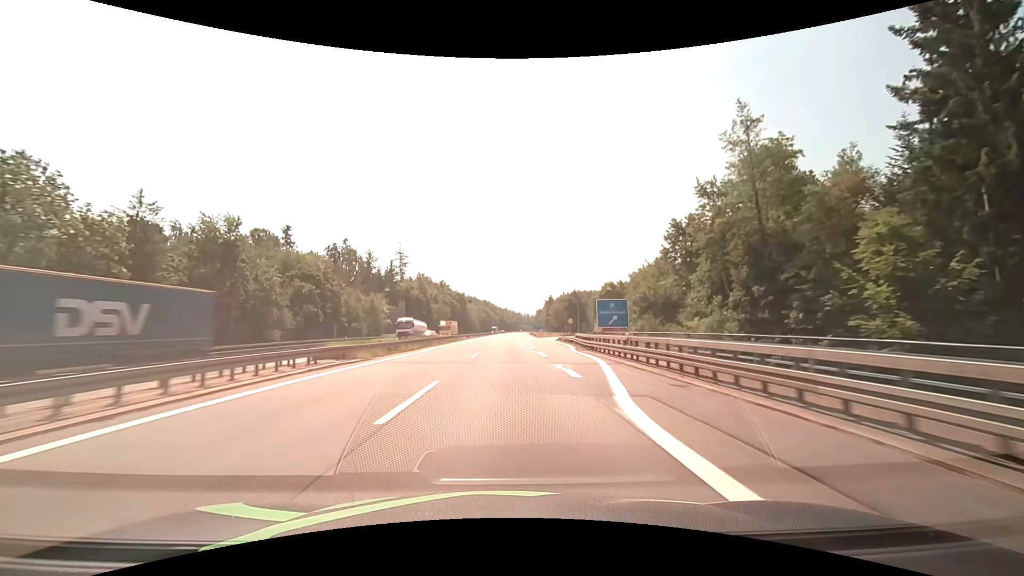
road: motorway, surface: asphalt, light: Day
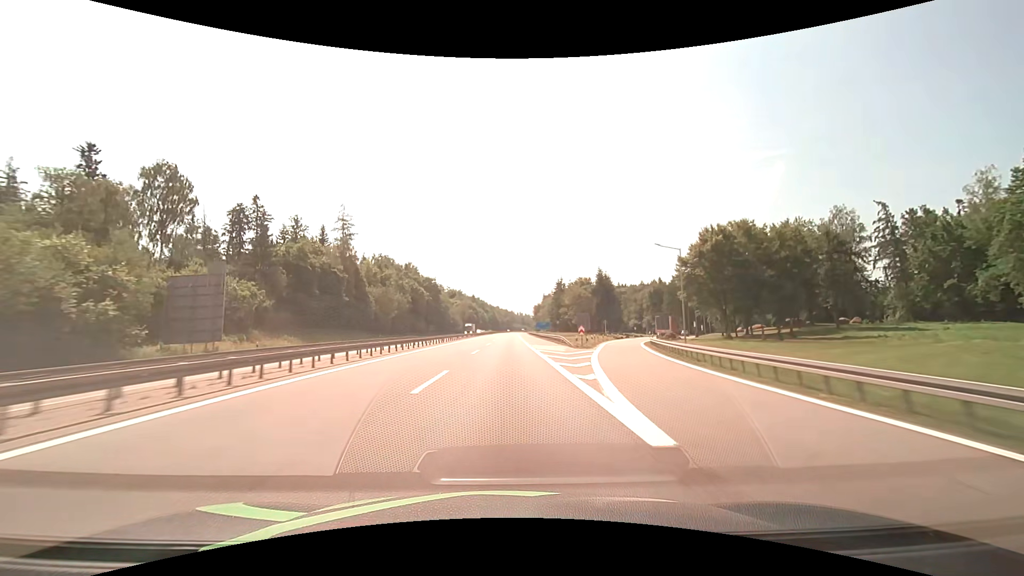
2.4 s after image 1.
(+0.5, +69.2) m; +1°
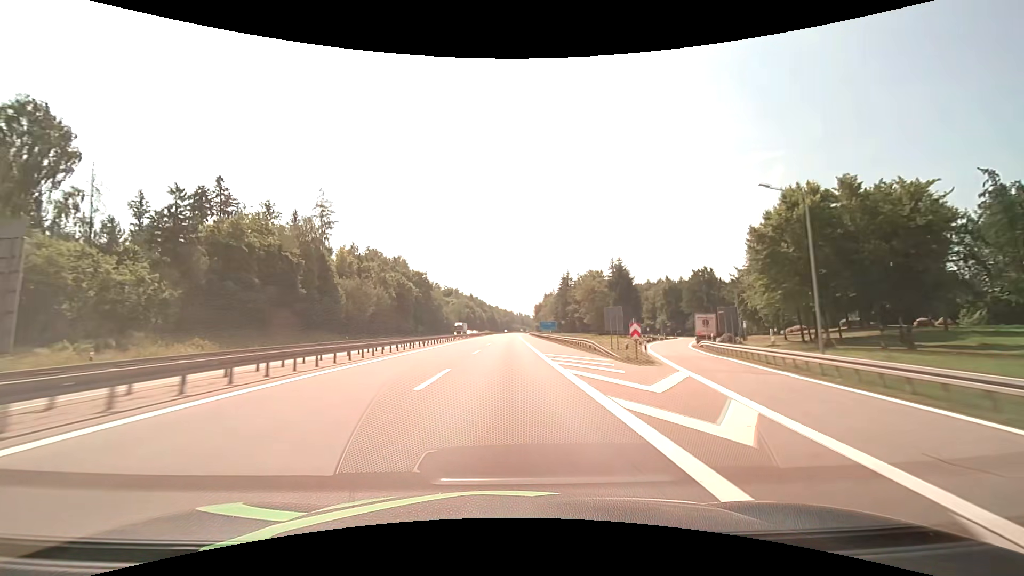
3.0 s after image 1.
(0.0, +17.9) m; 0°
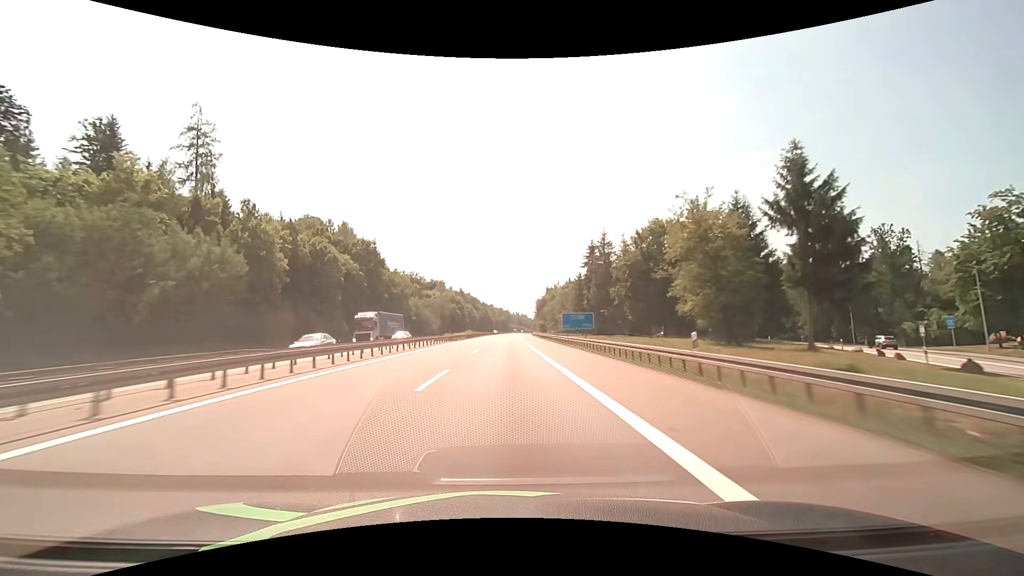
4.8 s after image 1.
(+0.2, +54.7) m; 0°
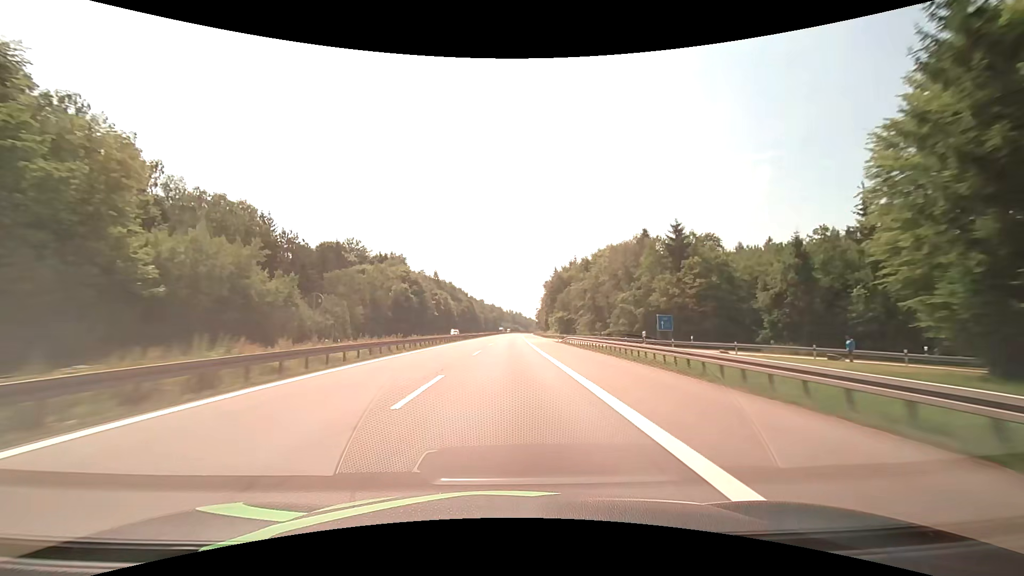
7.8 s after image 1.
(+0.5, +93.3) m; +1°
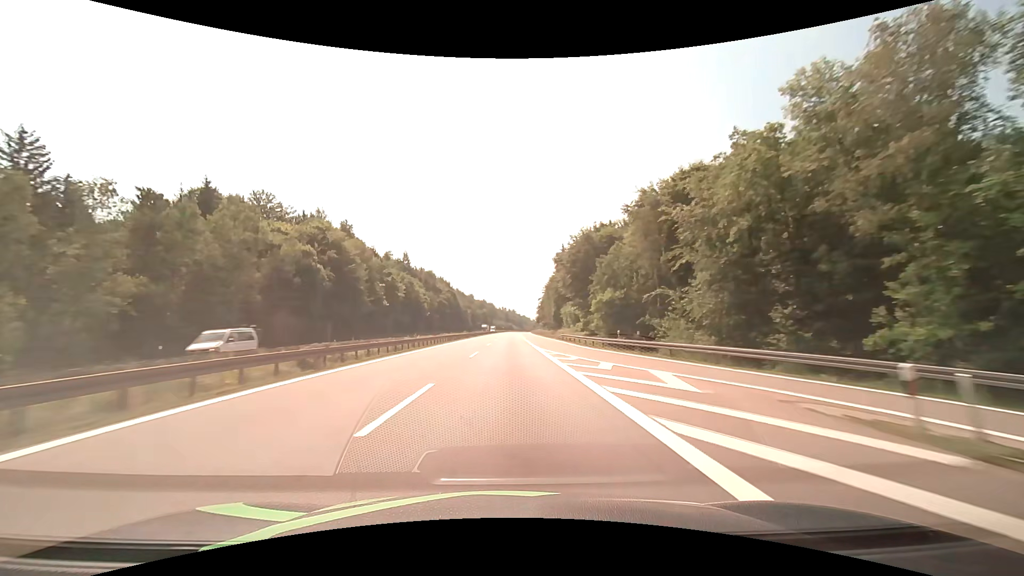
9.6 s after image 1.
(+0.4, +56.6) m; +1°
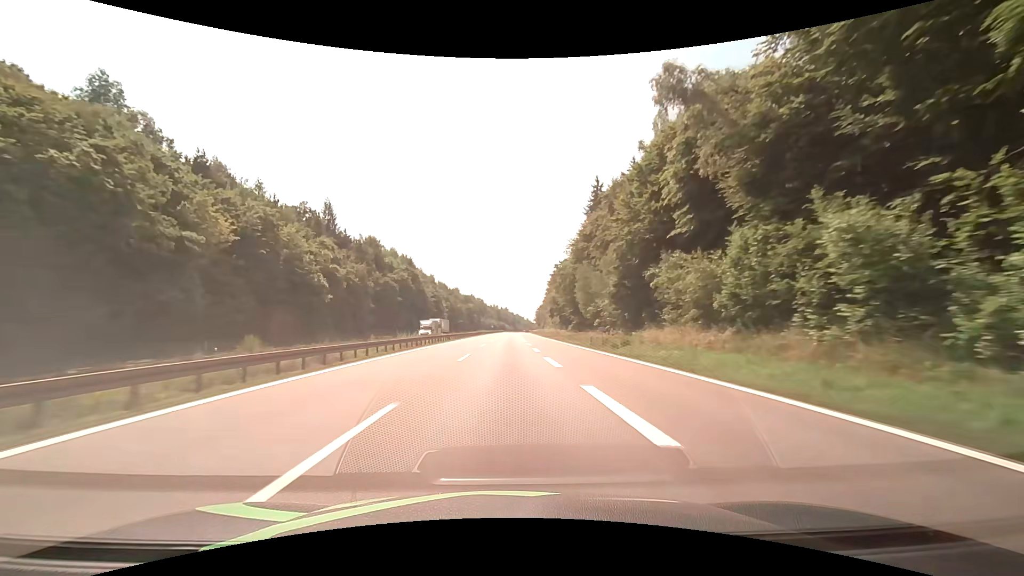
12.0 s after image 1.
(+0.6, +75.8) m; +1°
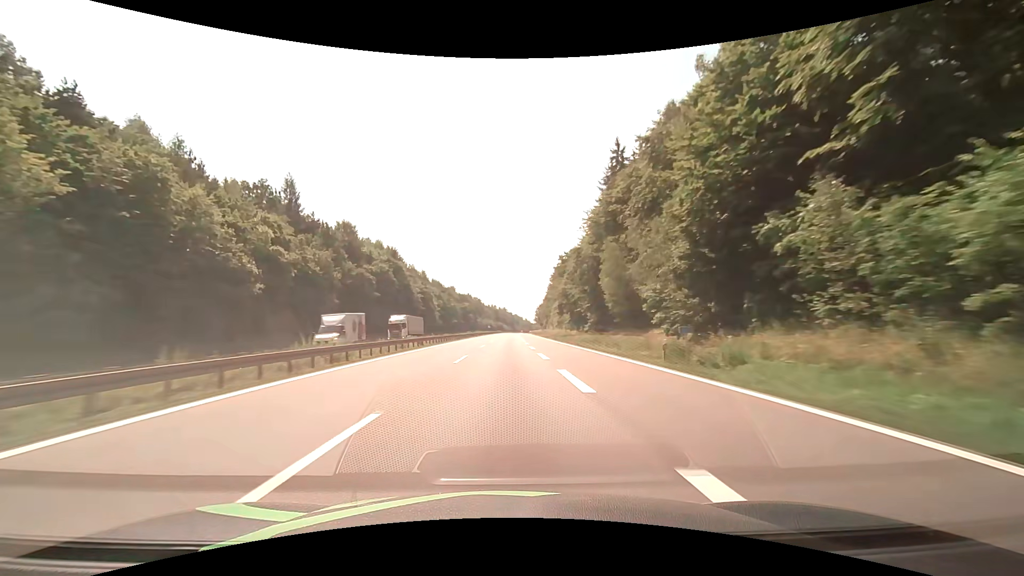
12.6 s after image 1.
(0.0, +19.0) m; 0°
(0, +10) (0, +20) (0, +30) (0, +40) (0, +50) (0, +60) (0, +70) (+1, +80) (+1, +90) (+1, +100) m
